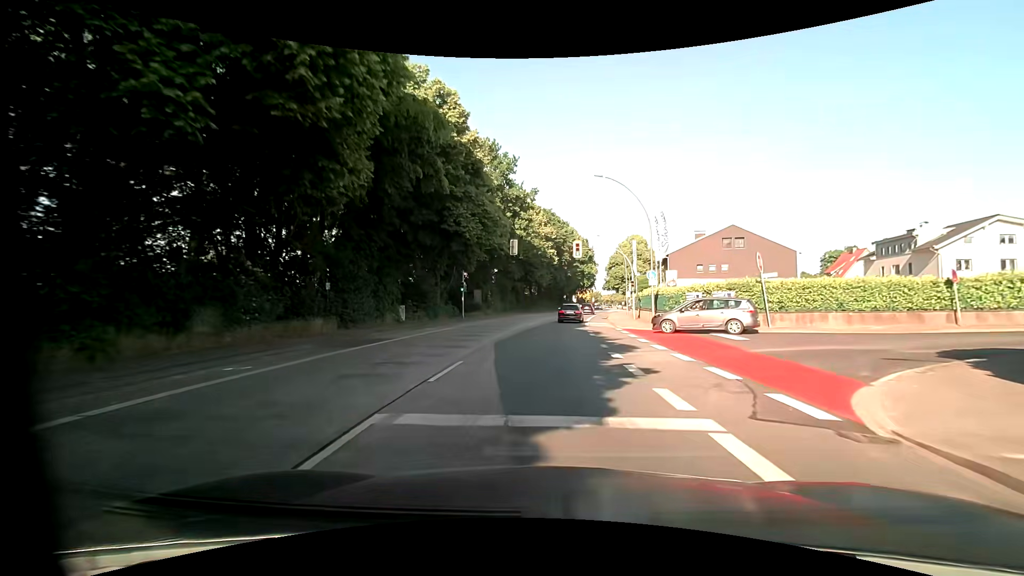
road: primary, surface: asphalt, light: Day
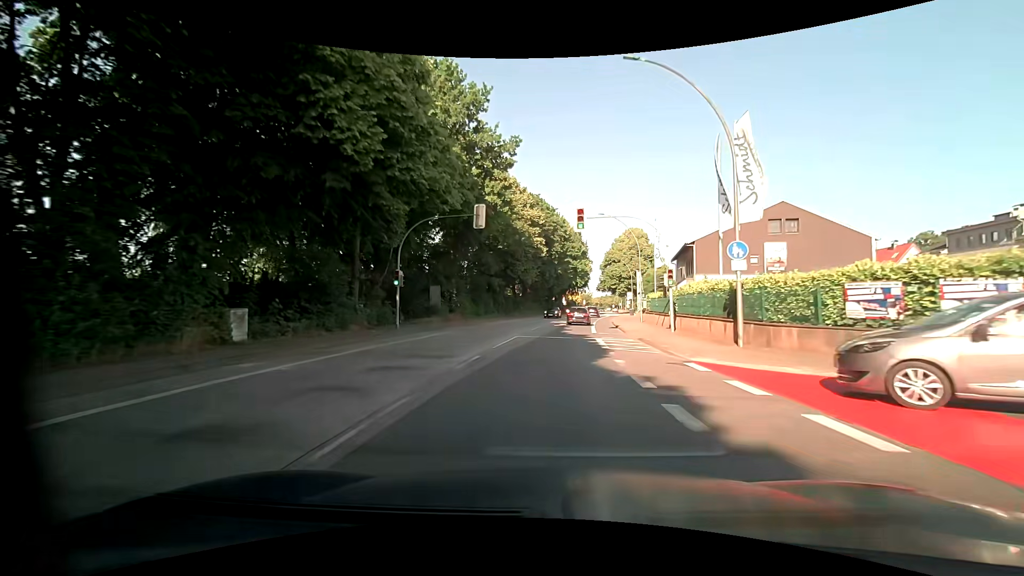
(+0.1, +16.2) m; +1°
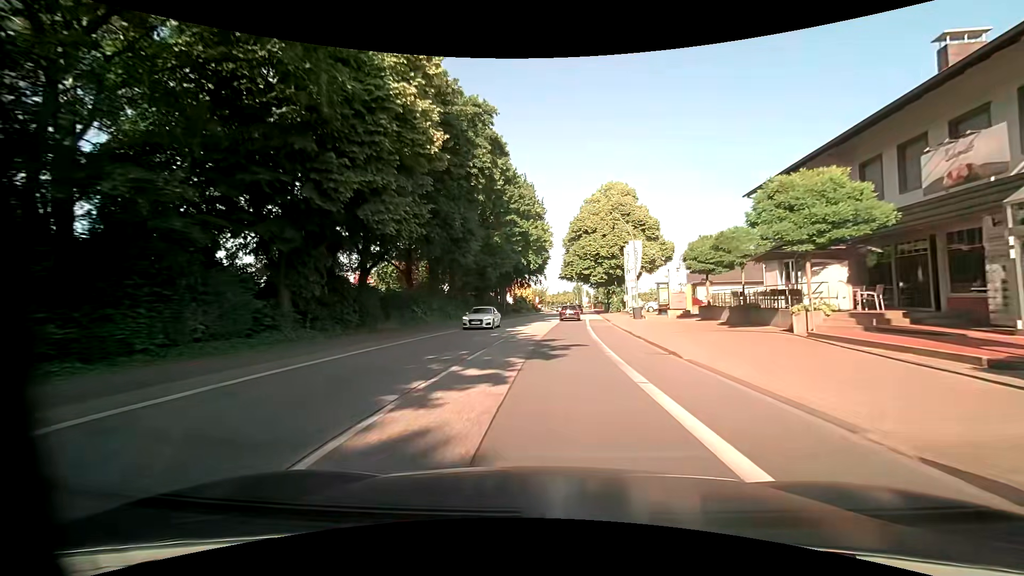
(+2.0, +40.5) m; +6°
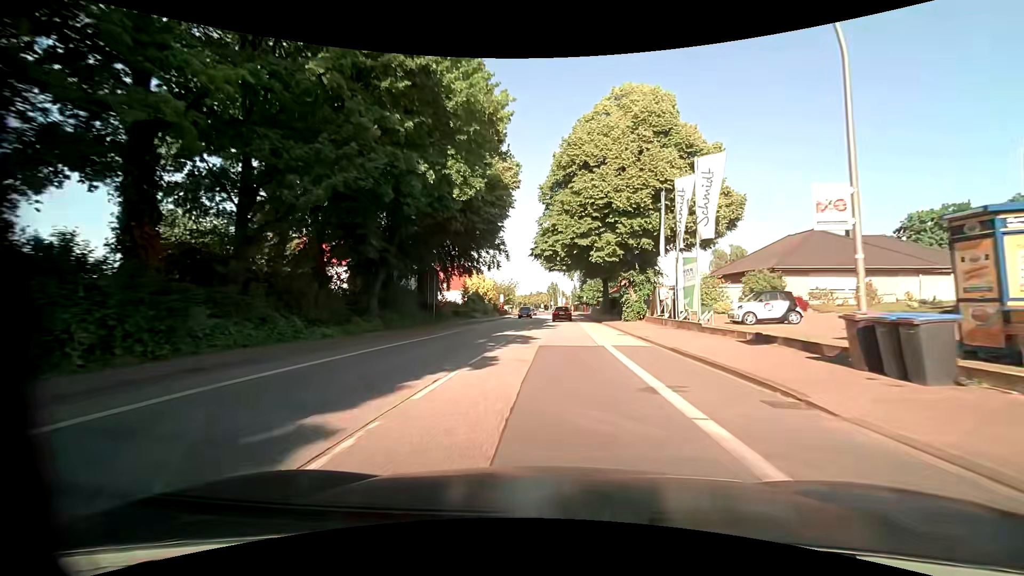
(+0.8, +32.4) m; +3°
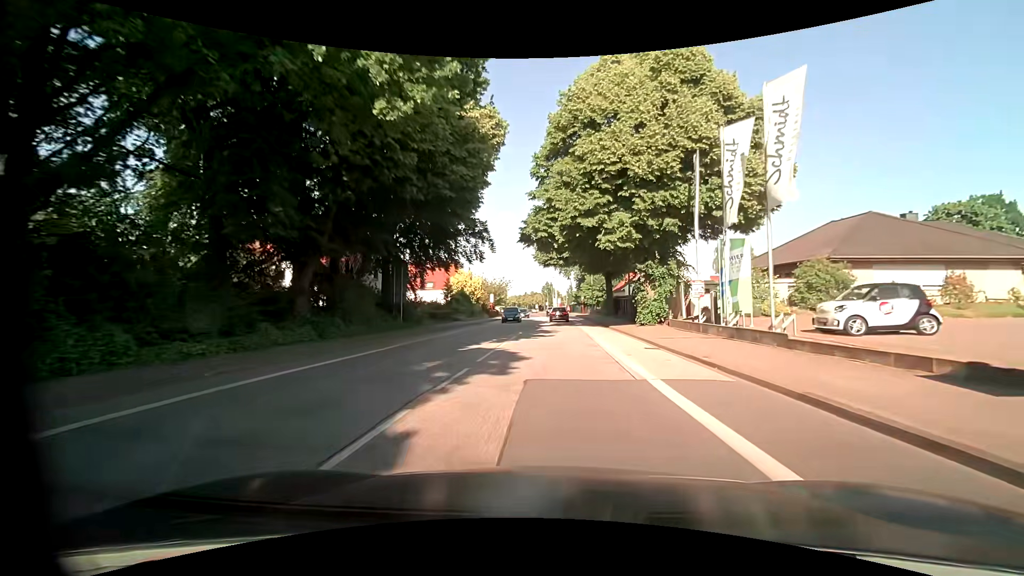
(0.0, +8.1) m; 0°
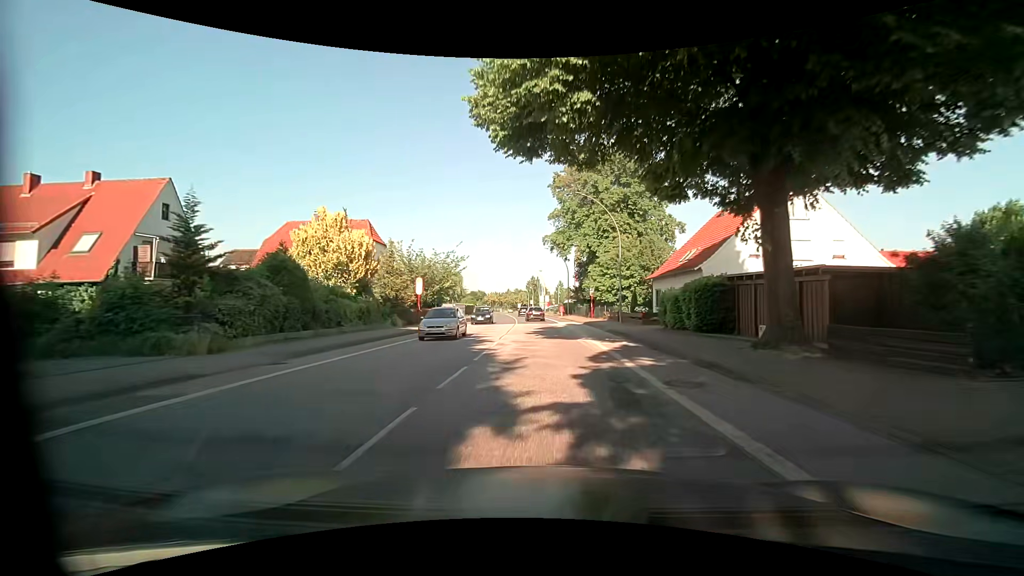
(+0.7, +40.3) m; +2°
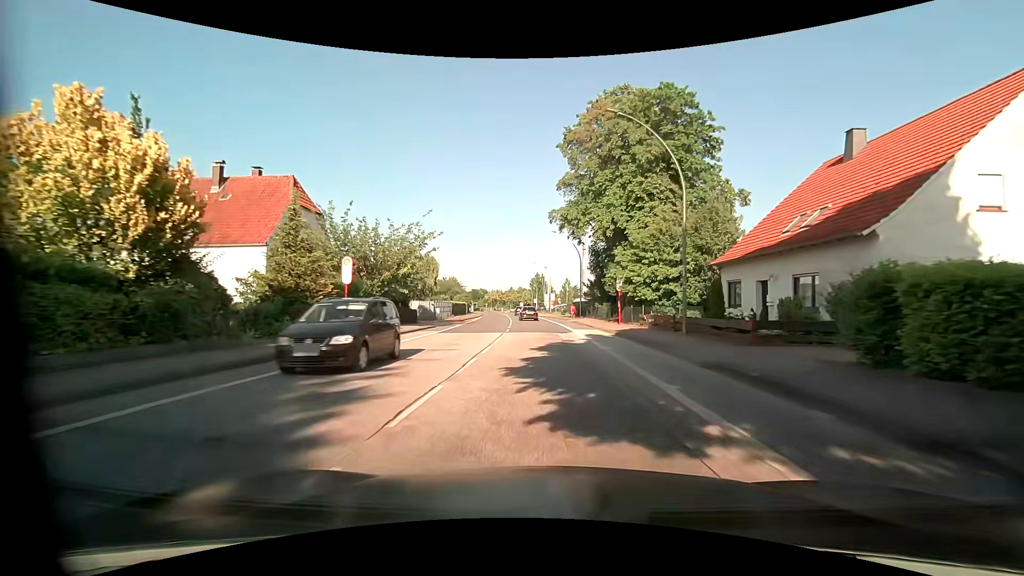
(-0.3, +16.1) m; -1°
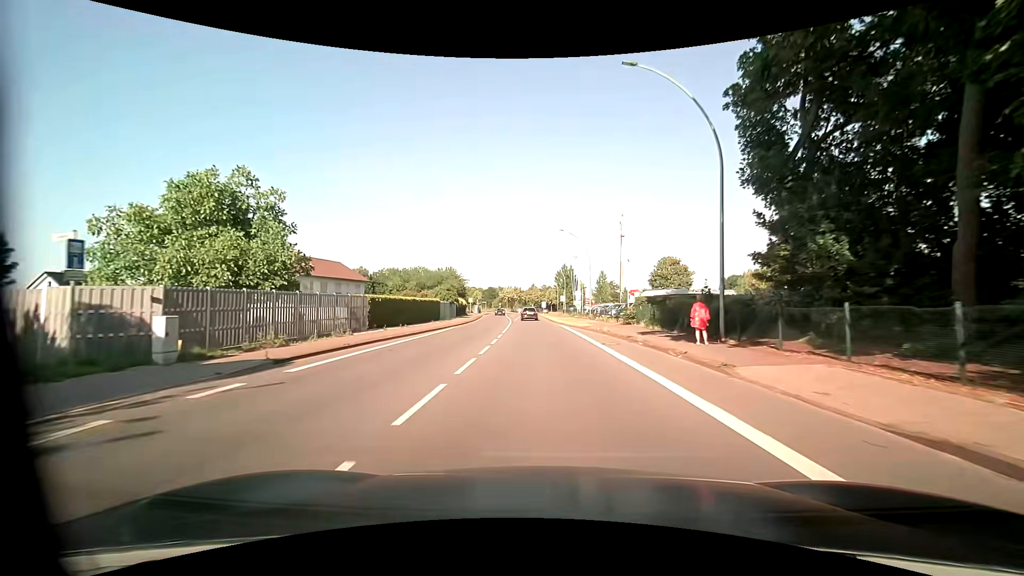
(-1.1, +40.3) m; -3°
(0, +10) (0, +20) (-1, +30) (-1, +40) (-1, +50) (-2, +60) (-2, +70) (-2, +80) (-3, +90) (-3, +100) m
